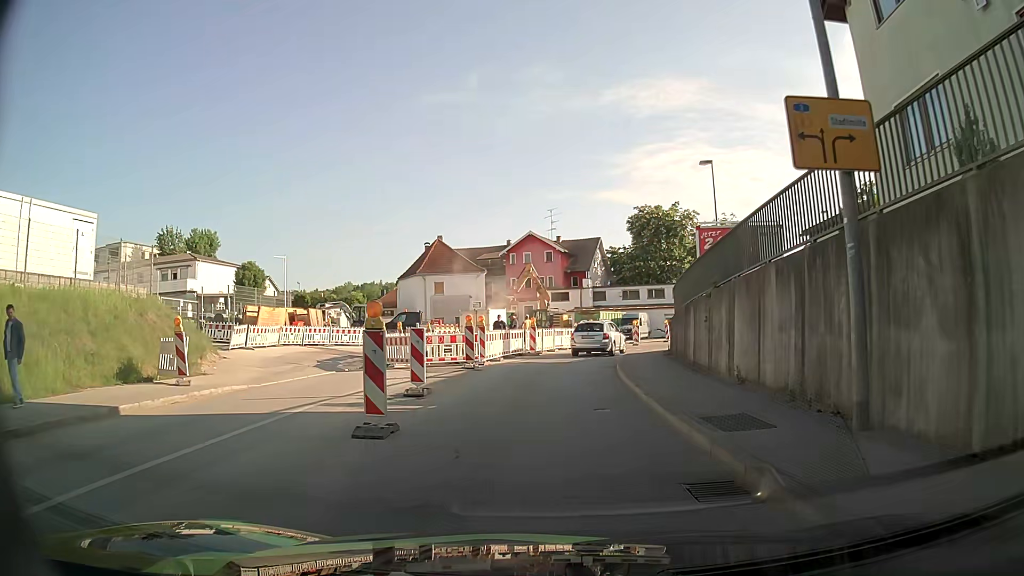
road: tertiary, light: Day
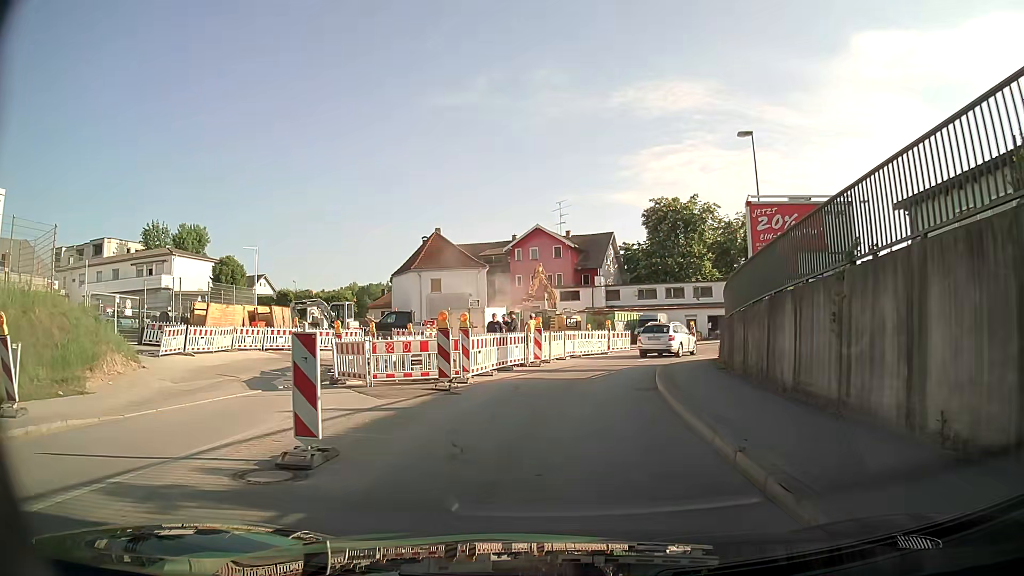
(0.0, +6.4) m; -1°
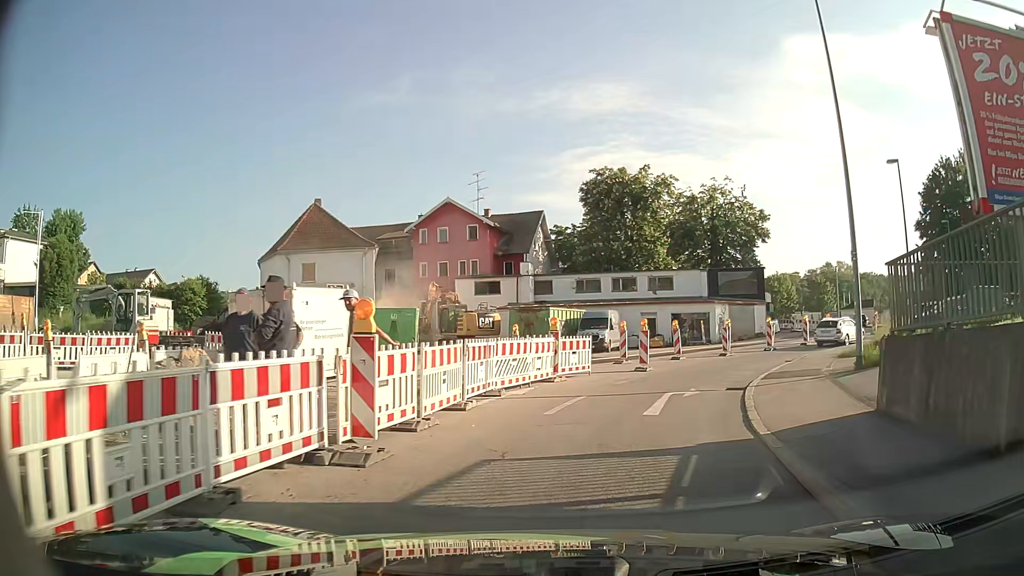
(+0.5, +15.7) m; +7°
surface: asphalt
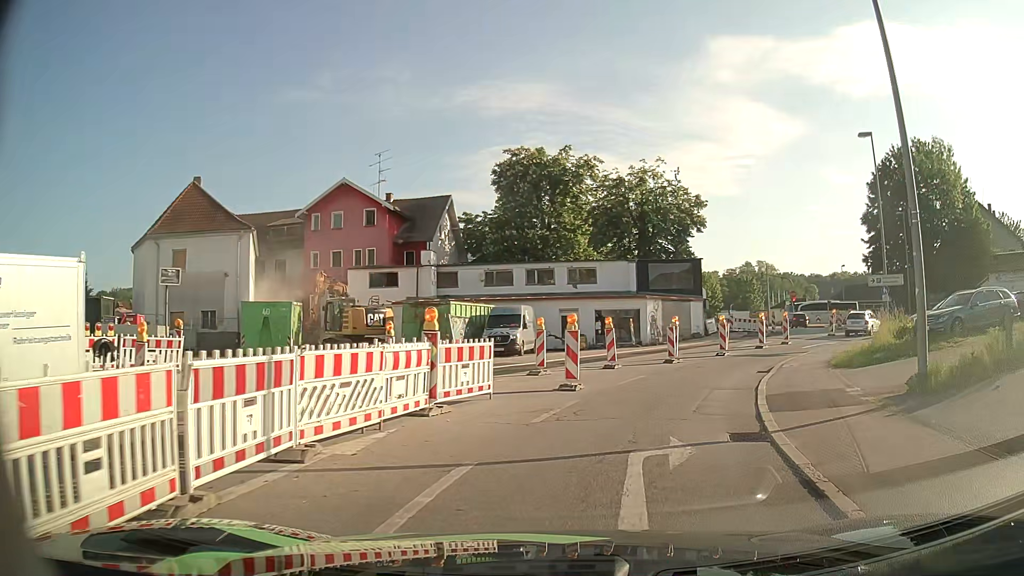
(+0.4, +6.7) m; +7°
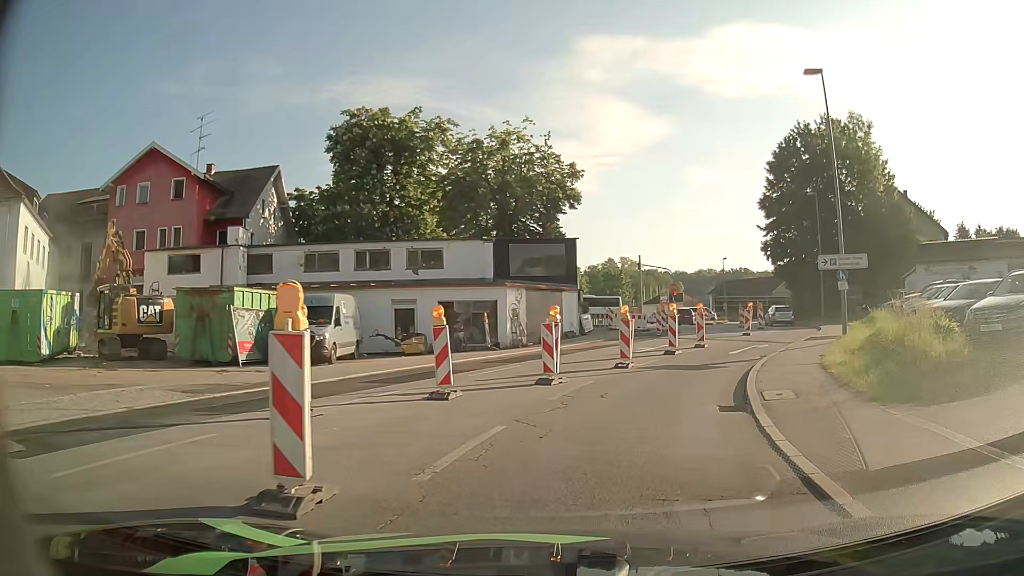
(+1.0, +9.5) m; +12°
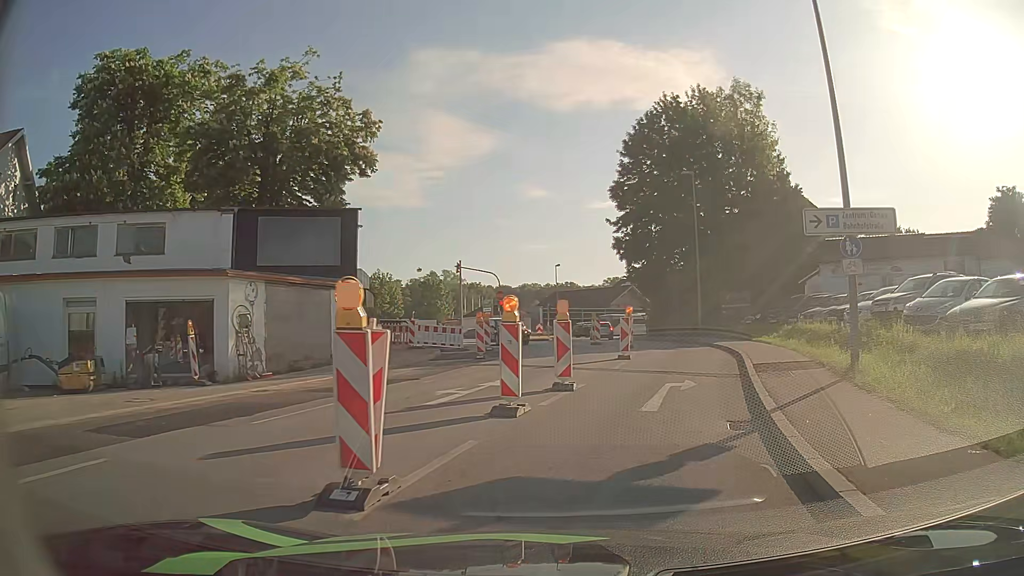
(+1.7, +12.7) m; +15°
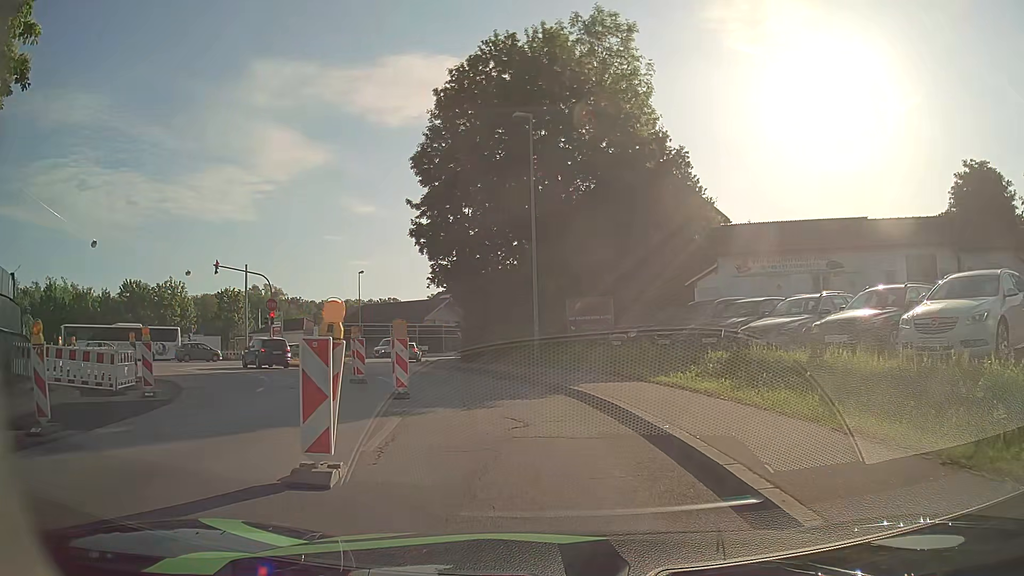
(+2.4, +14.5) m; +15°
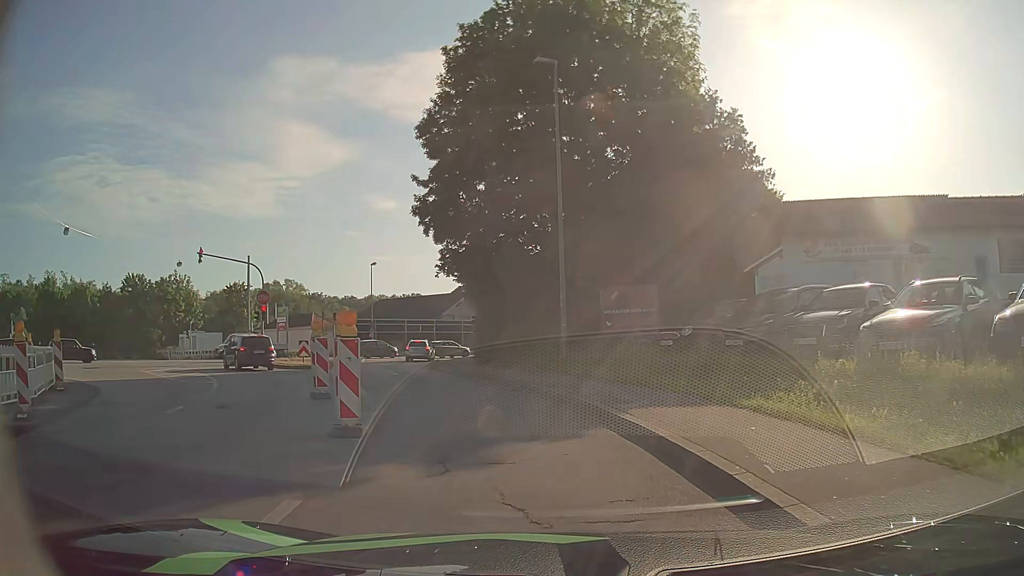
(-0.1, +5.5) m; -1°
(-1, +10) (-5, +19) (-11, +27) (-18, +34) (-26, +39) (-36, +40) (-45, +35) (-51, +28) (-58, +20) (-64, +12) m
